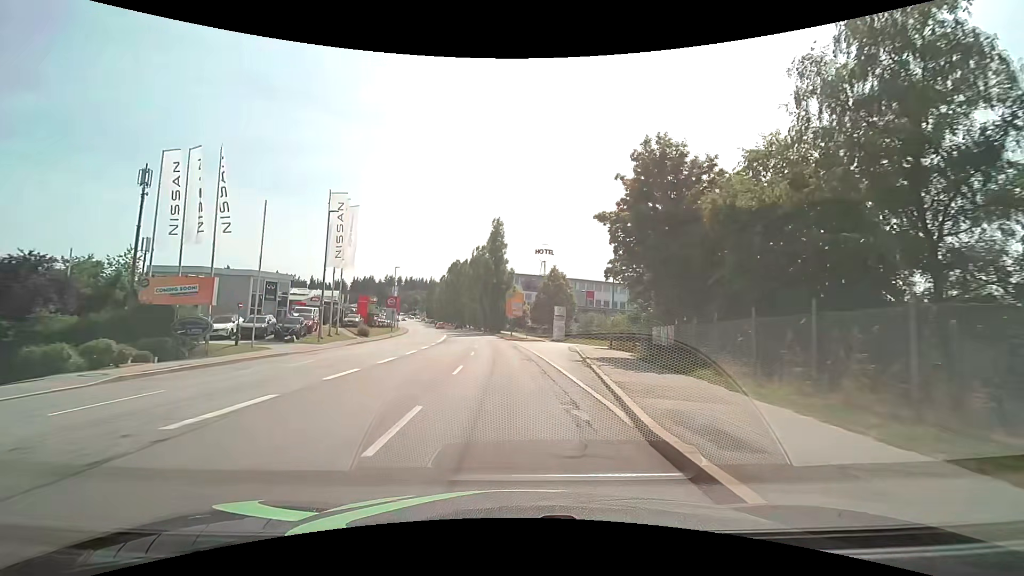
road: service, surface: asphalt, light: Day
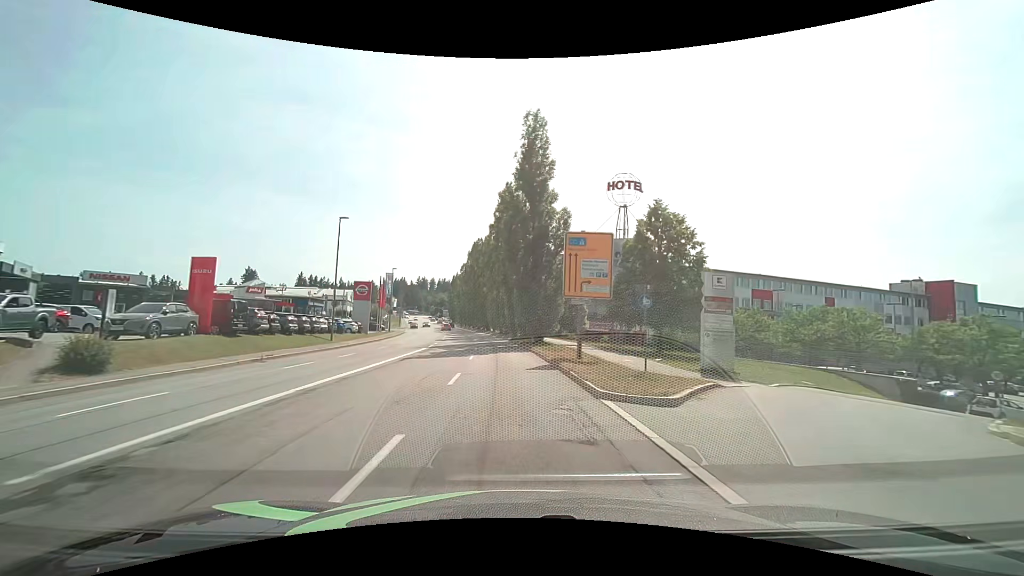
(-1.7, +38.9) m; -5°
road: tertiary
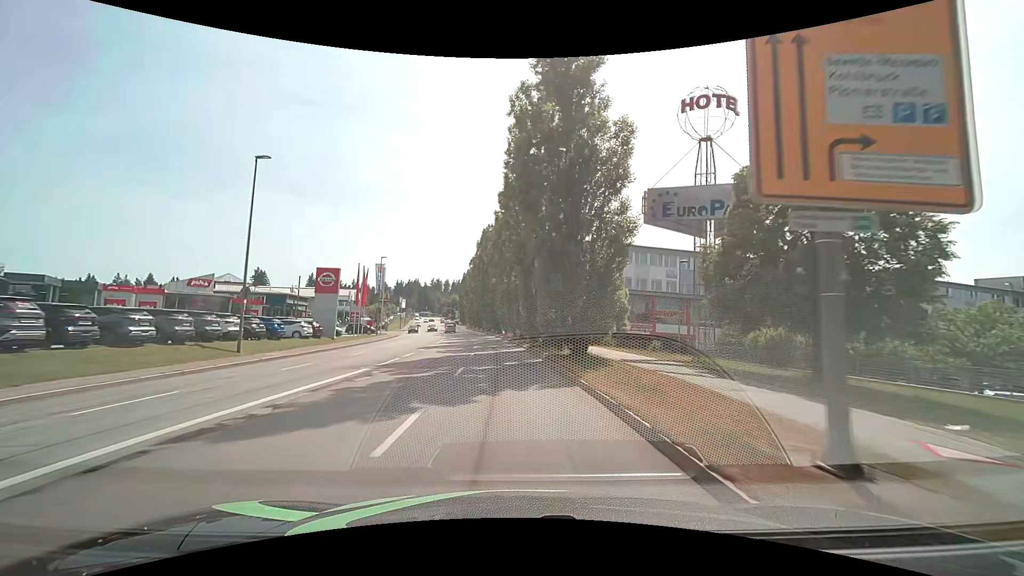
(-0.2, +15.8) m; -1°
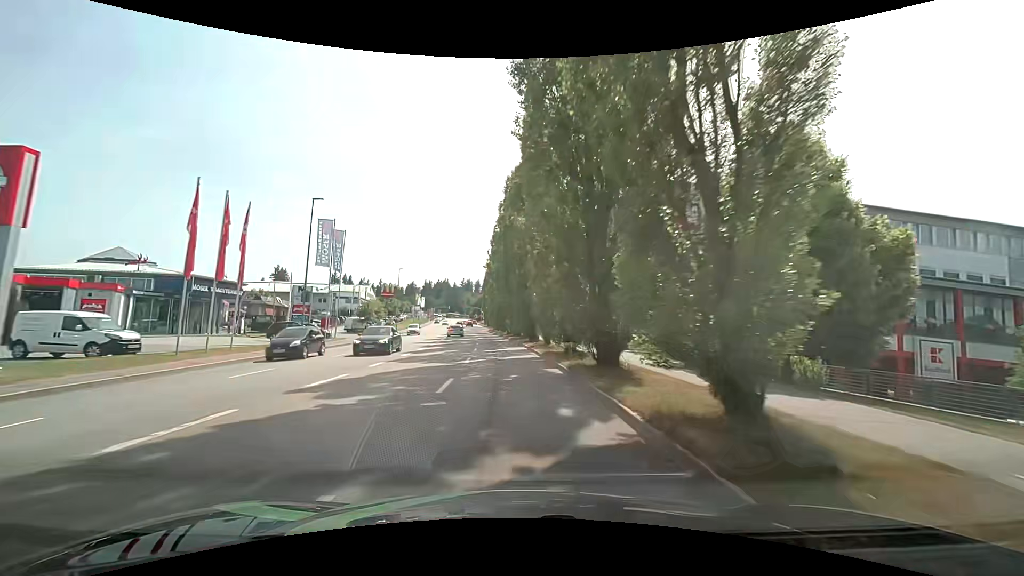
(-1.3, +31.5) m; -4°
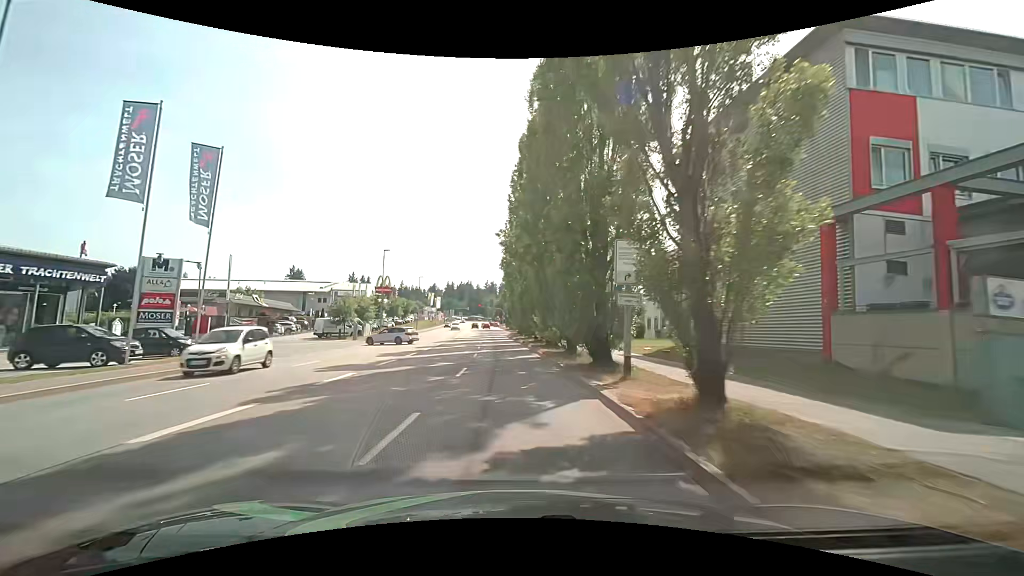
(-0.6, +23.5) m; -4°
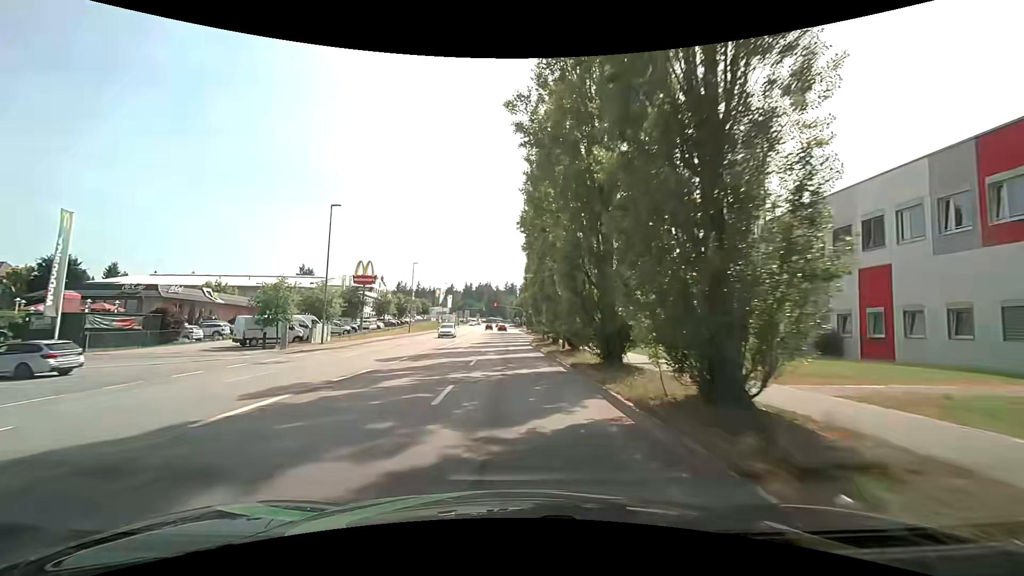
(-0.1, +23.3) m; -1°
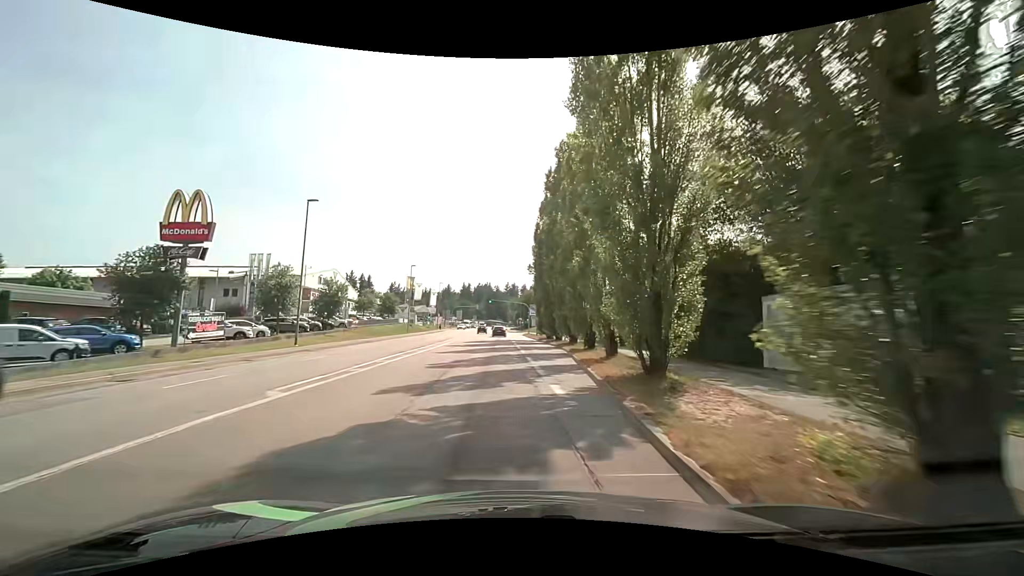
(-0.4, +37.6) m; 0°
